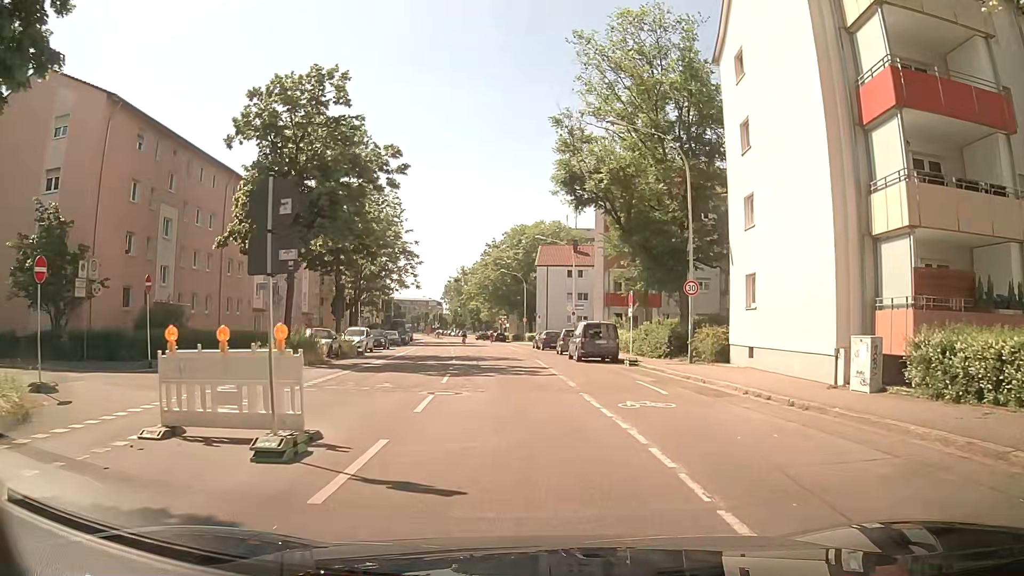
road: residential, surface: asphalt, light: Day
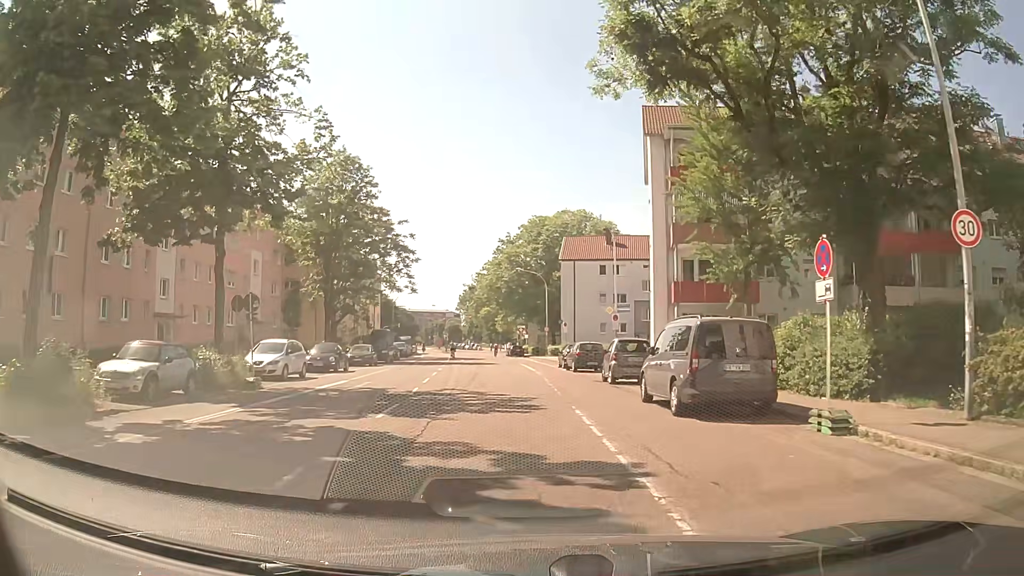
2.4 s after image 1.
(-0.3, +17.5) m; -1°
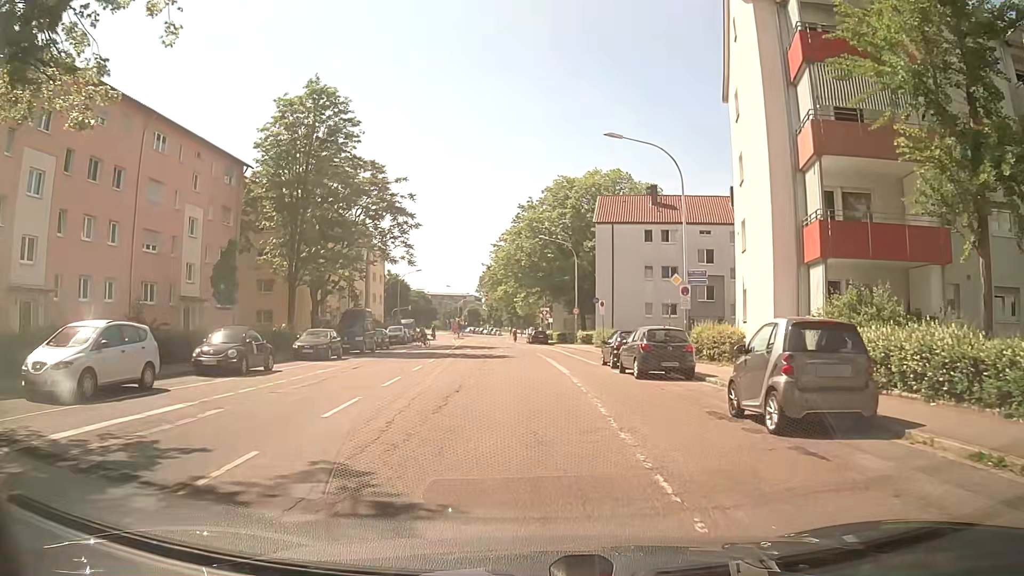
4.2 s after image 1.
(-0.5, +13.9) m; -3°
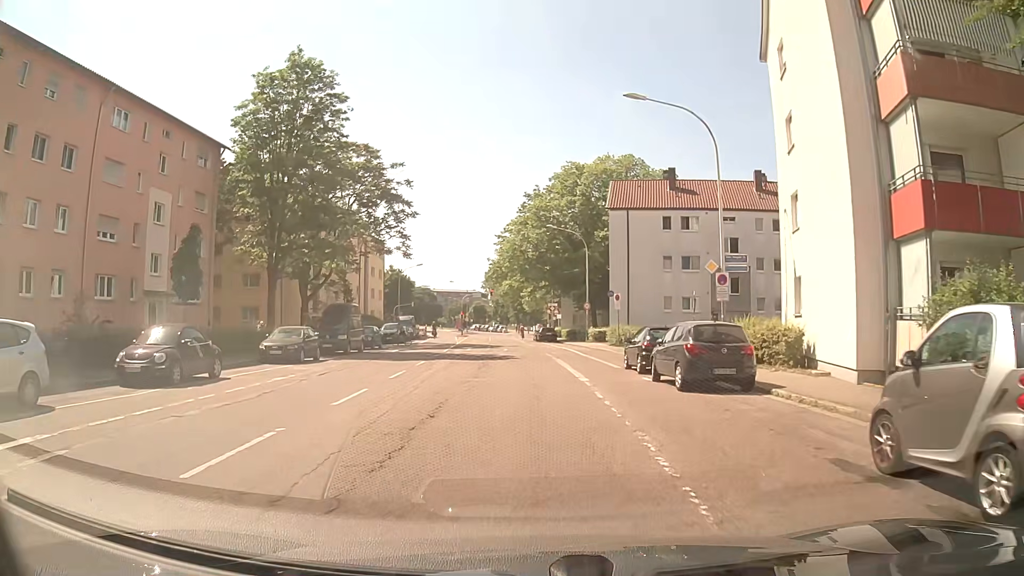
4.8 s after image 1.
(0.0, +4.7) m; 0°
